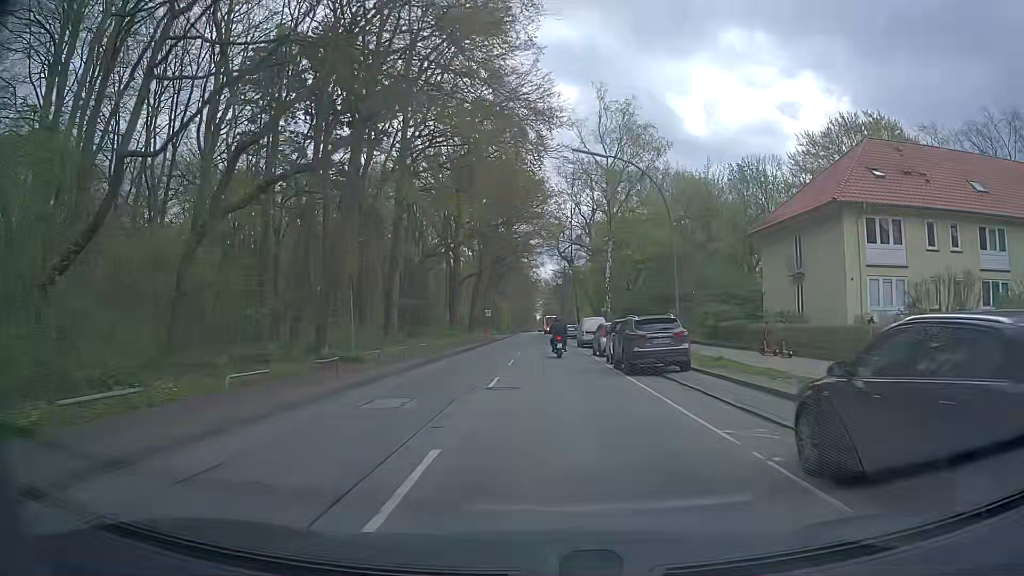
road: tertiary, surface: asphalt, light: Day
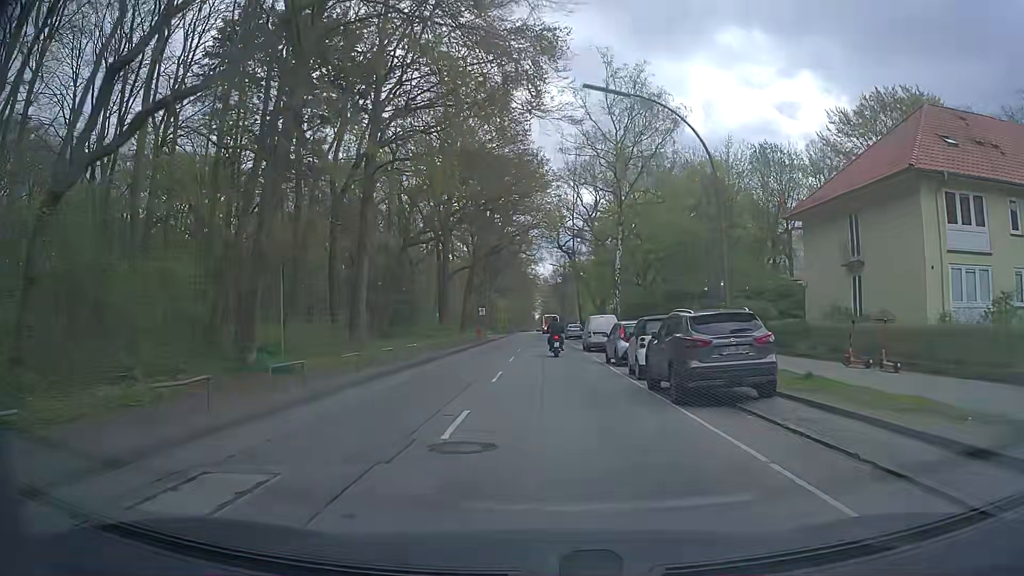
(+0.1, +7.0) m; +1°
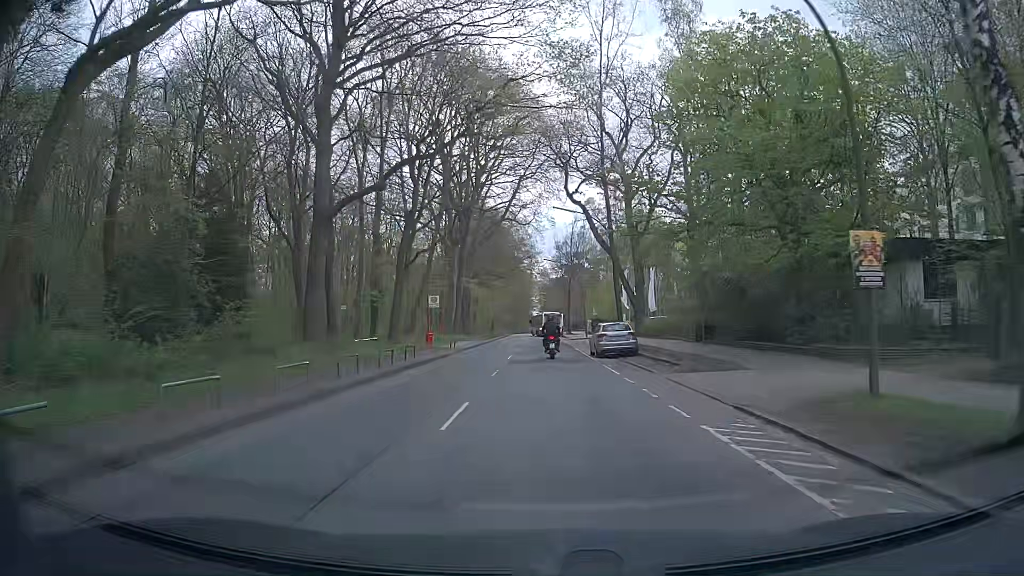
(-0.3, +35.7) m; -2°
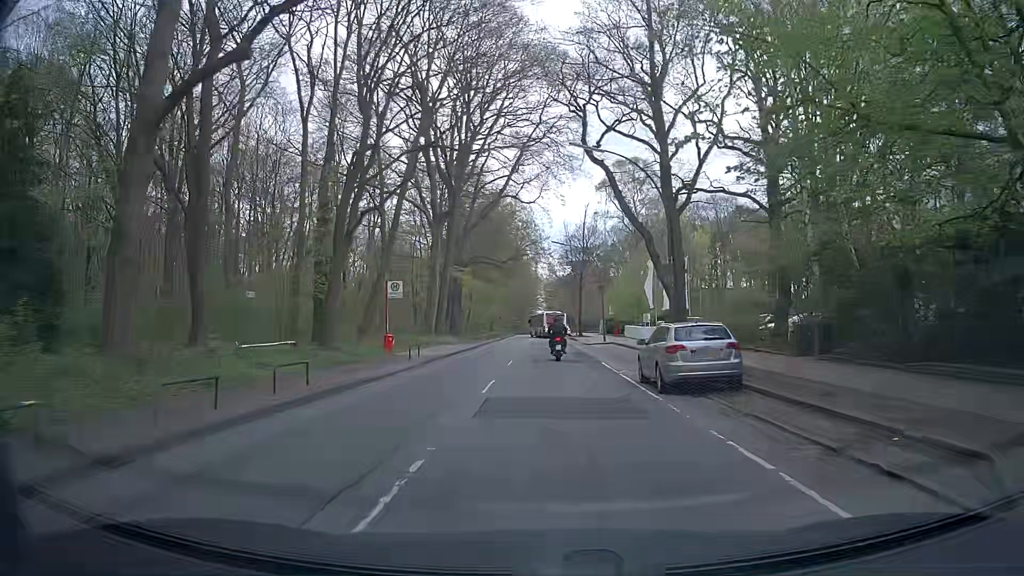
(+0.3, +13.9) m; +1°
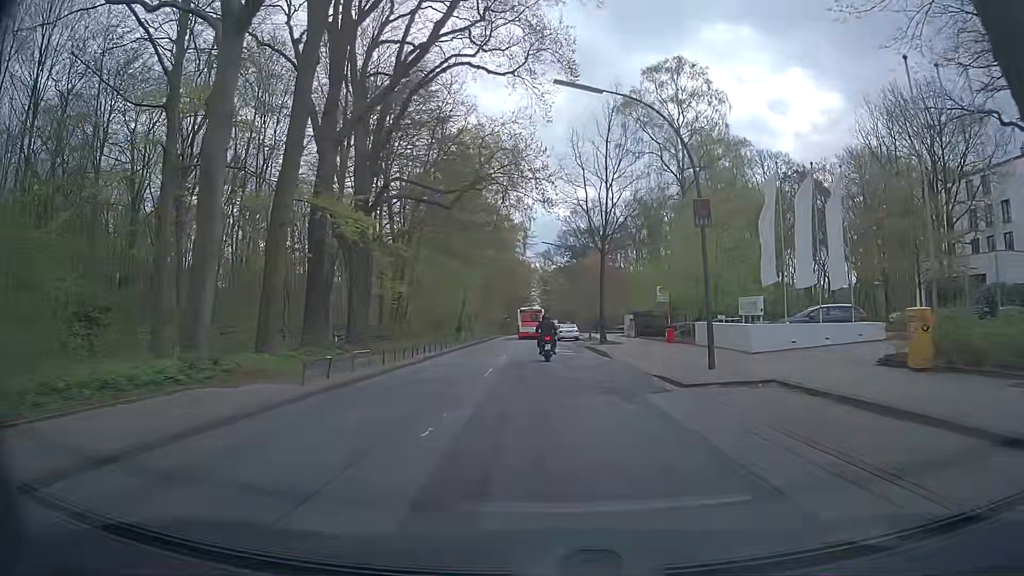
(+0.4, +33.8) m; +2°
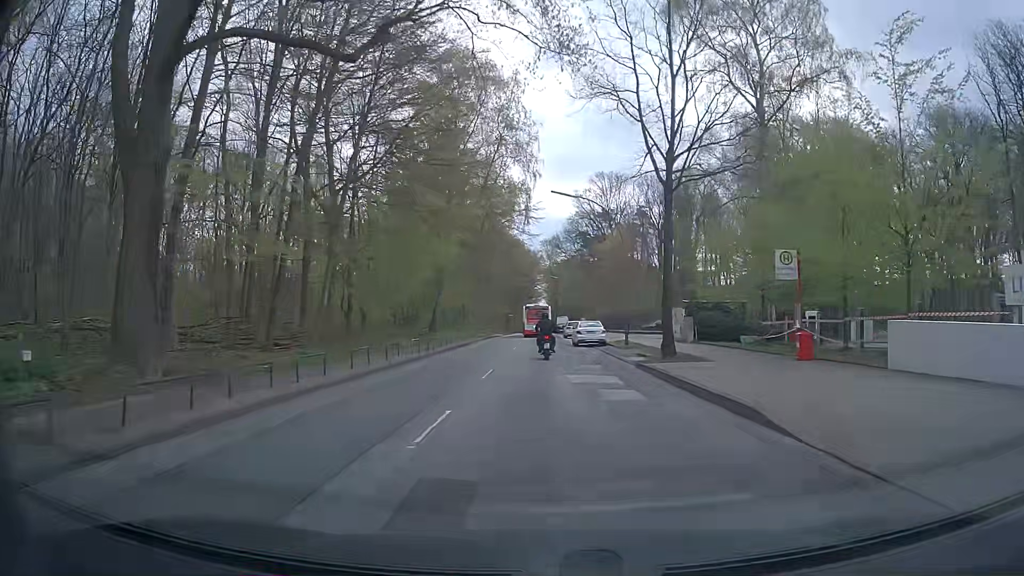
(-0.4, +19.6) m; -1°
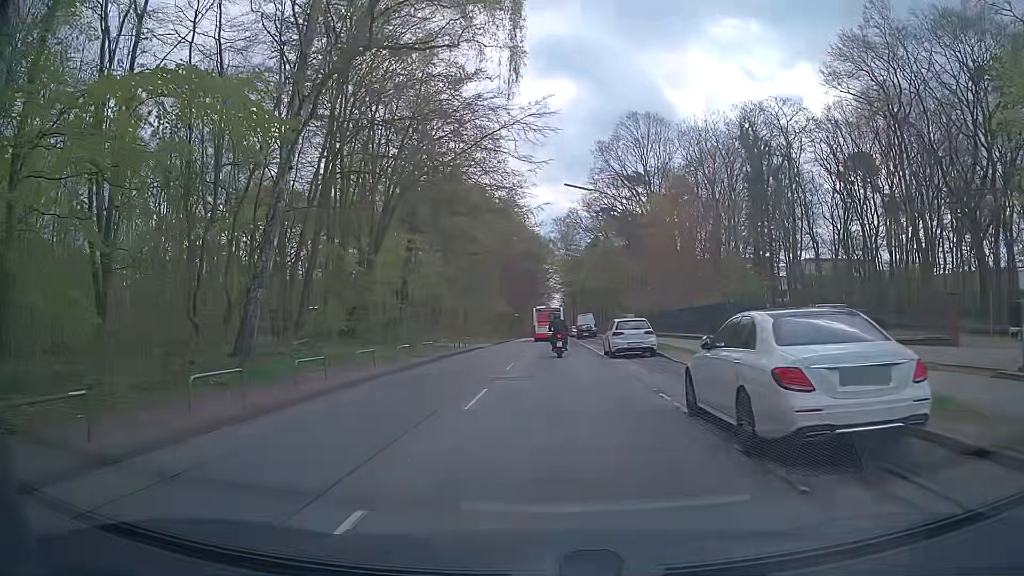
(-0.5, +32.1) m; -1°
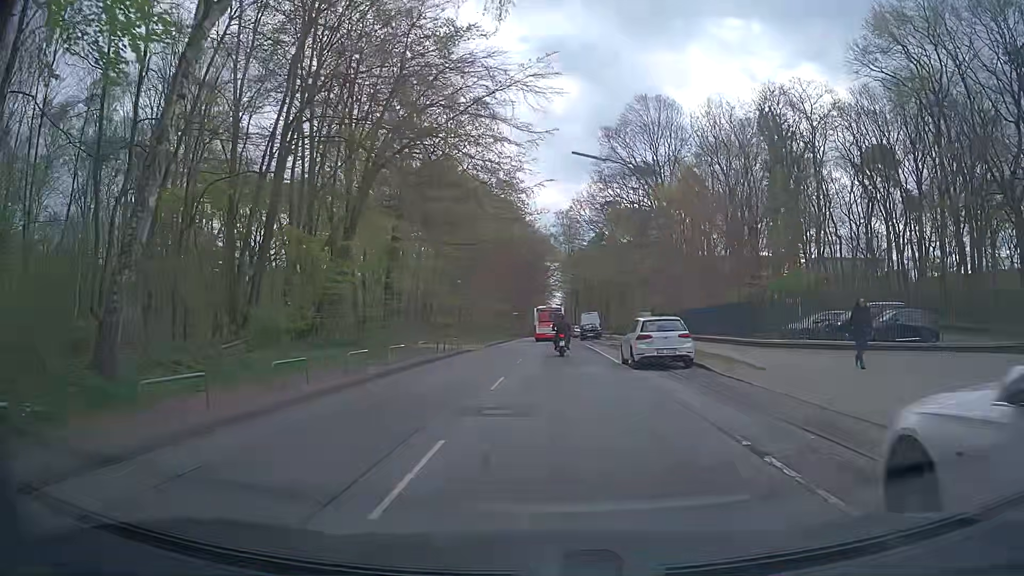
(-0.1, +6.1) m; -1°
(0, +10) (0, +20) (+1, +30) (+1, +40) (+1, +50) (+1, +60) (+1, +70) (+2, +80) (+2, +90) (+2, +100) m
